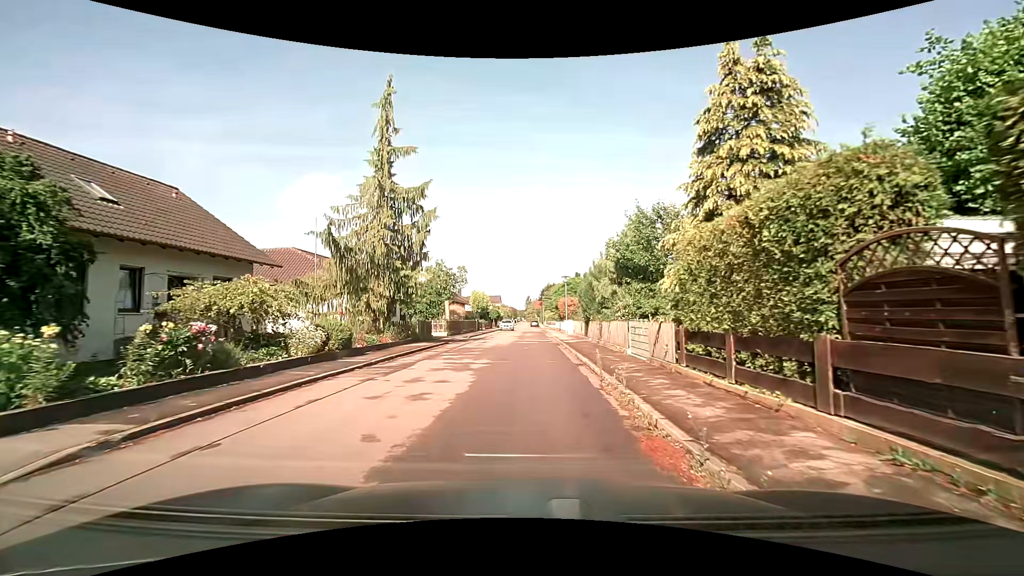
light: Day
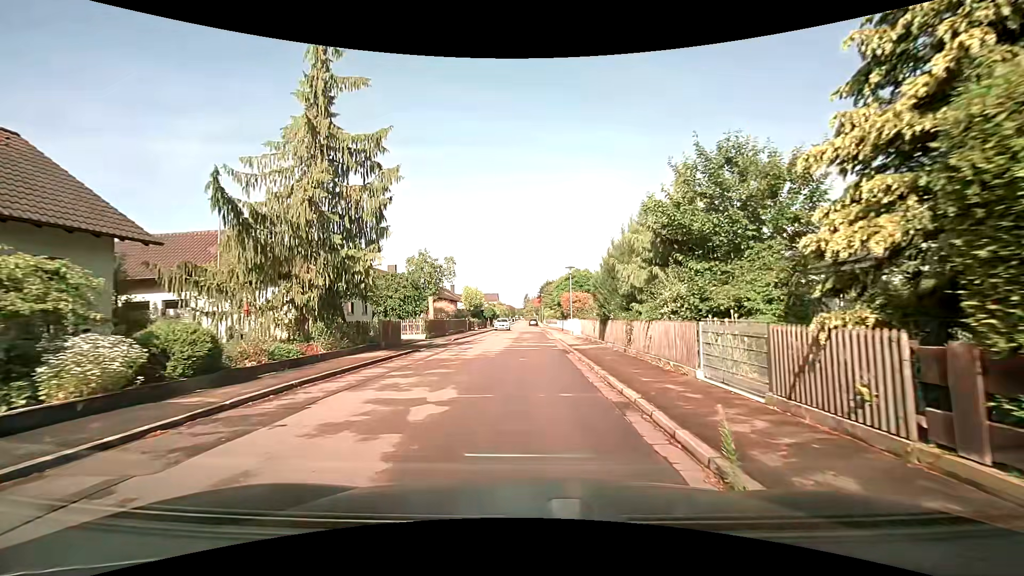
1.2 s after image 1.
(0.0, +6.9) m; 0°
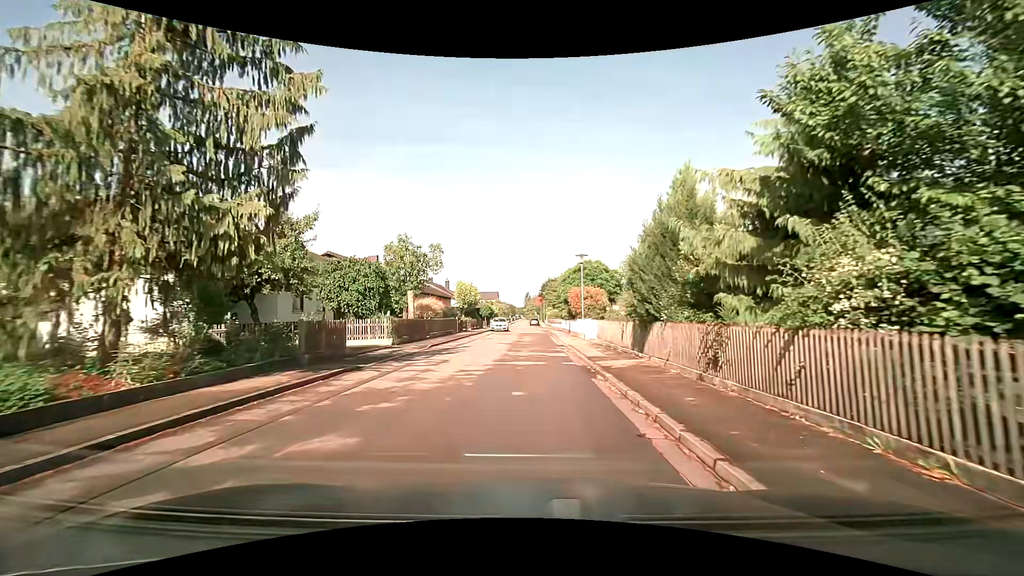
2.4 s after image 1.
(0.0, +7.2) m; 0°
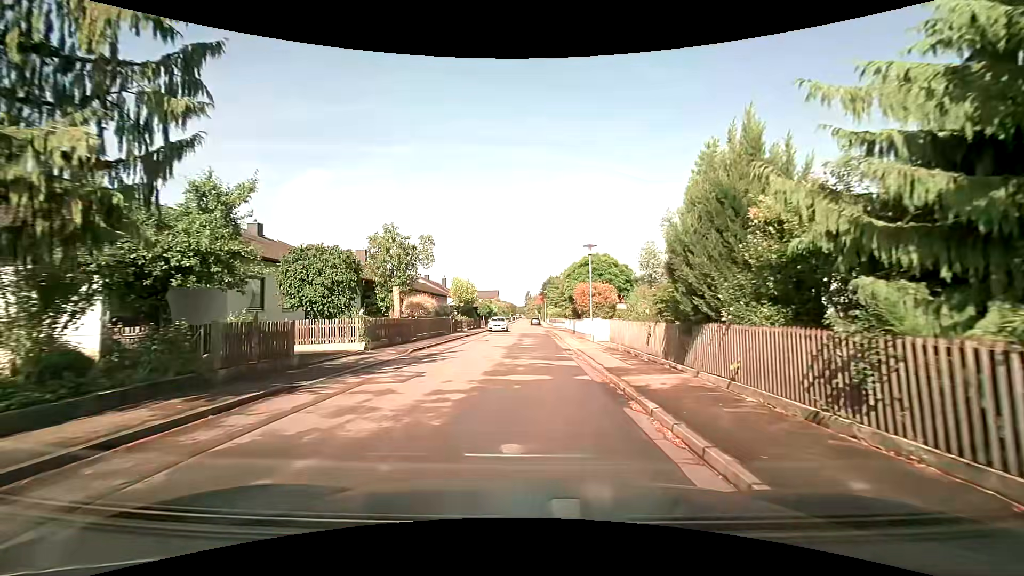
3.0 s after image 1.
(0.0, +3.7) m; 0°
(0, +10) (0, +20) (0, +30) (0, +40) (0, +50) (+2, +60) (+11, +64) (+21, +62) (+31, +60) (+40, +57) m
